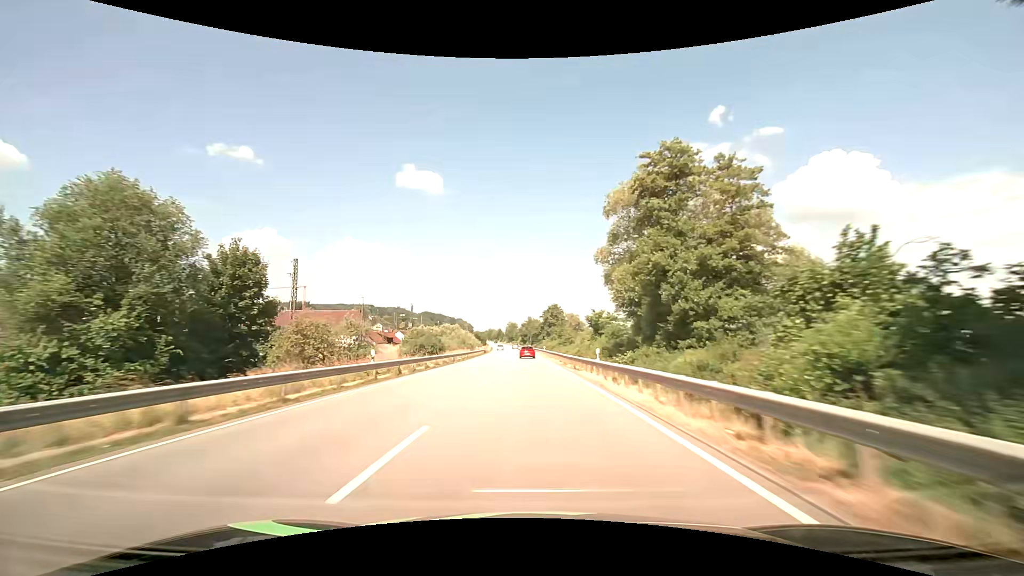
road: primary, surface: asphalt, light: Day
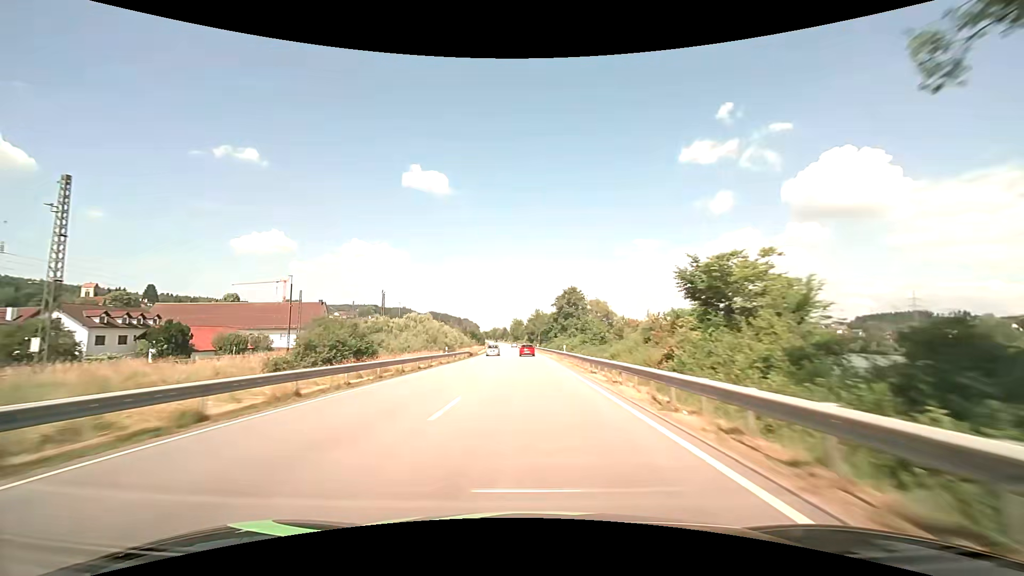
(-0.4, +31.6) m; -1°
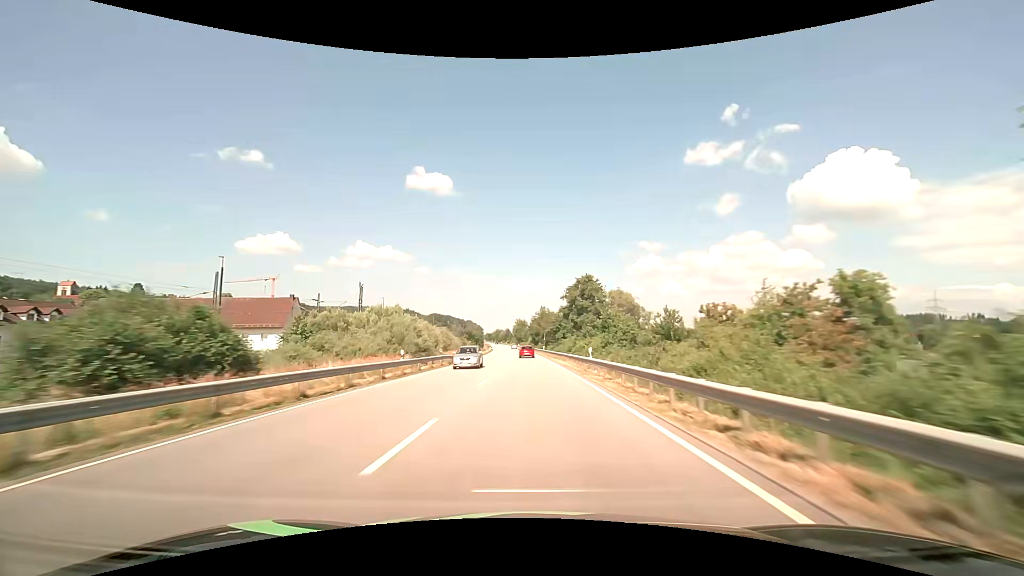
(0.0, +15.8) m; 0°
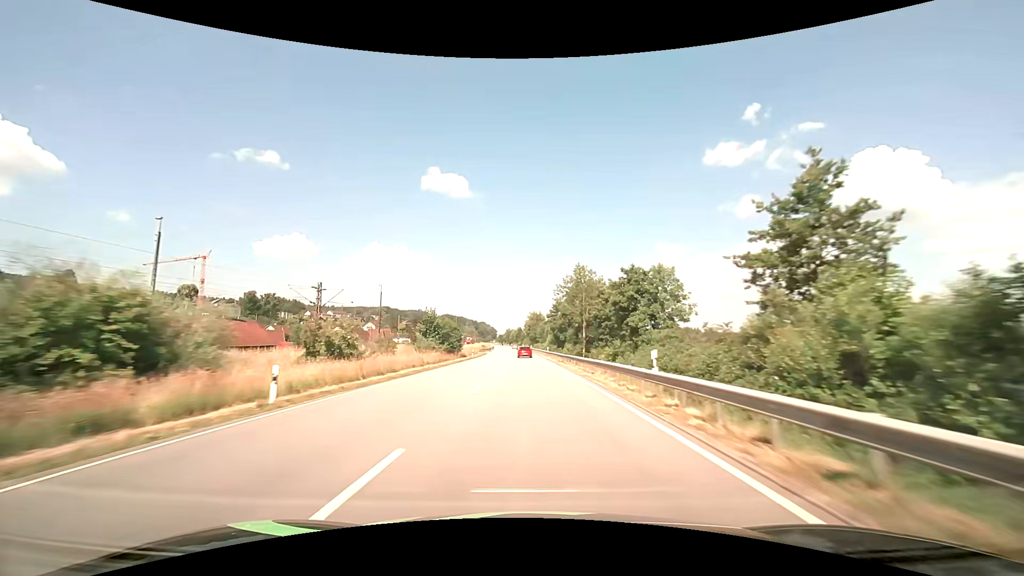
(-0.9, +63.0) m; -2°
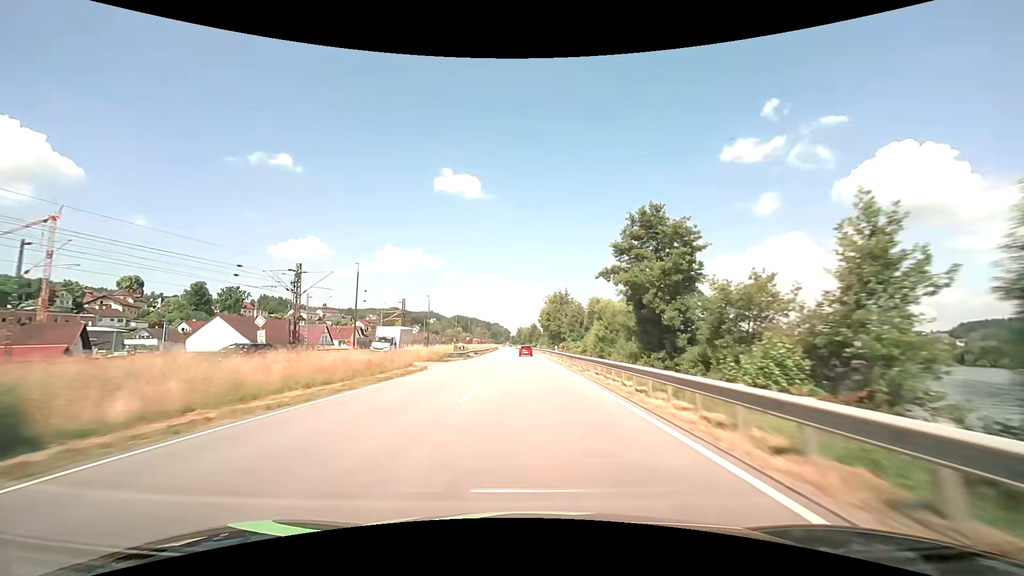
(-1.0, +63.1) m; -2°
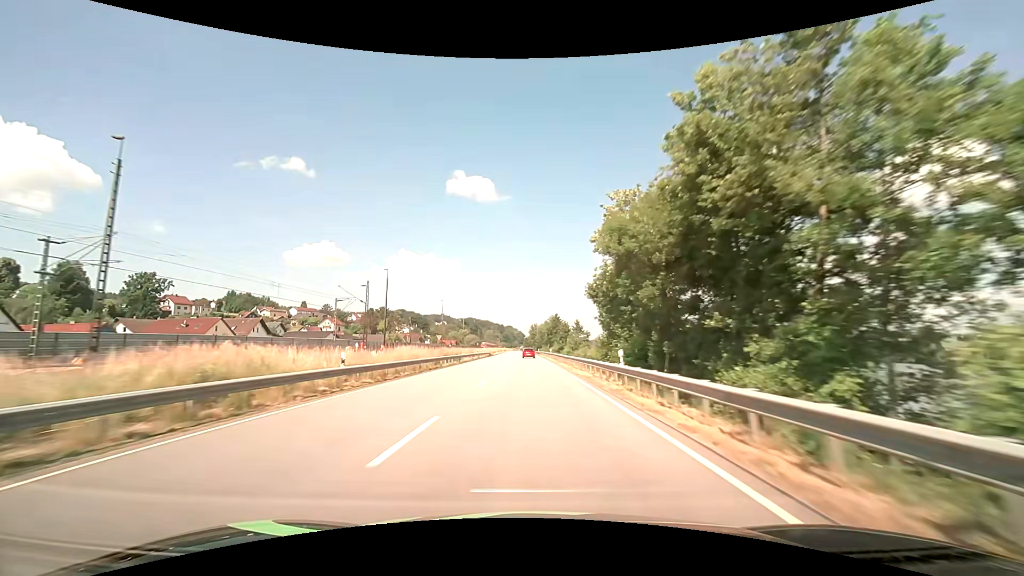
(-1.3, +78.8) m; -2°
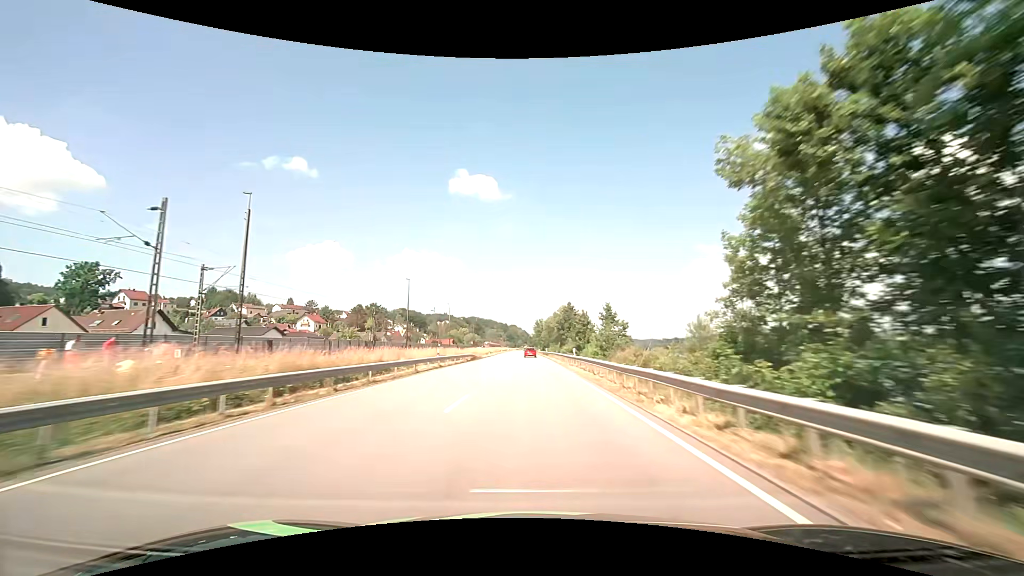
(-0.3, +31.6) m; -1°
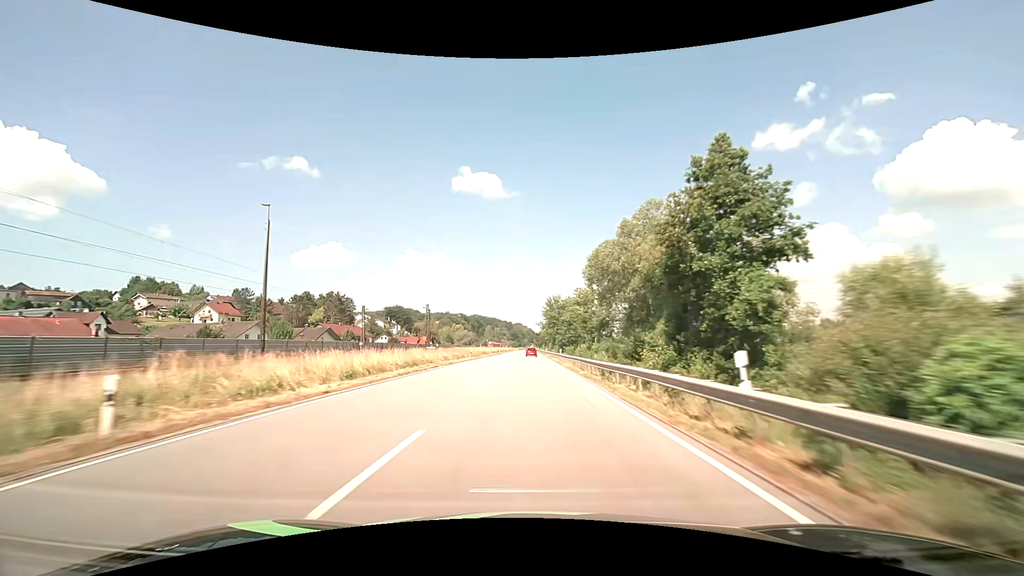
(-0.7, +78.9) m; -1°
(0, +10) (0, +20) (0, +30) (0, +40) (0, +50) (0, +60) (0, +70) (0, +80) (0, +90) (0, +100) m
